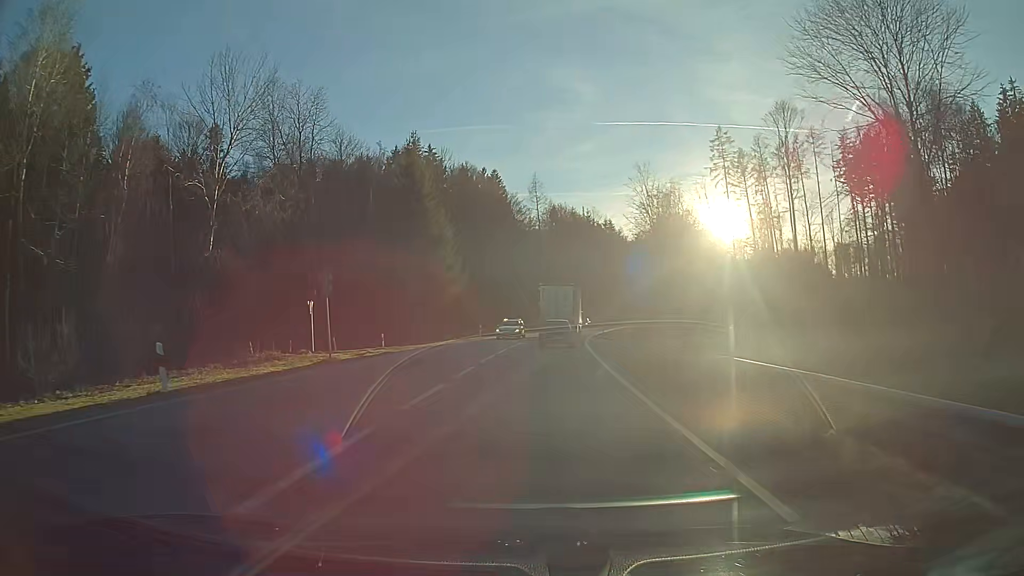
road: secondary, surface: asphalt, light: Day
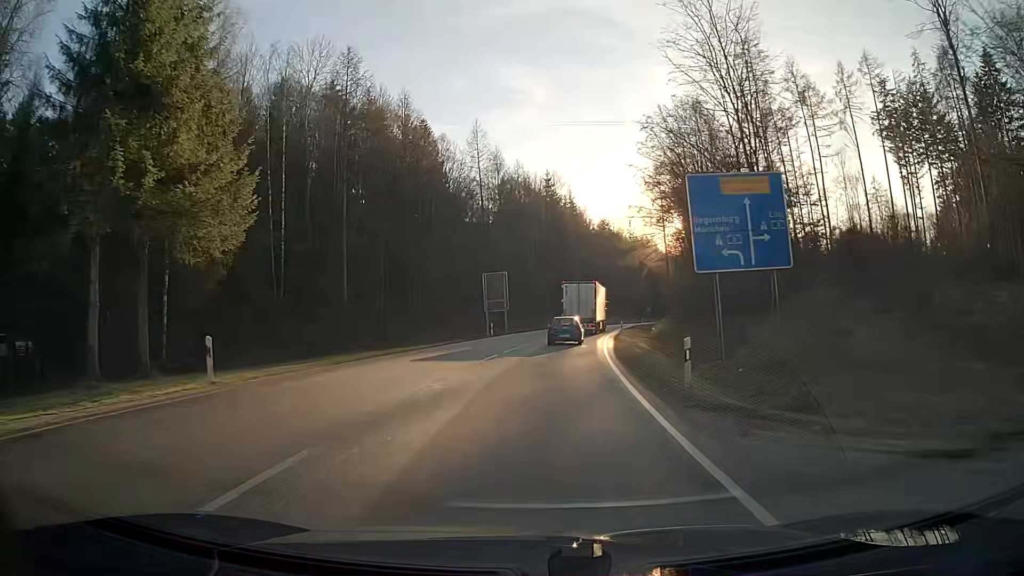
(+1.6, +43.5) m; +4°
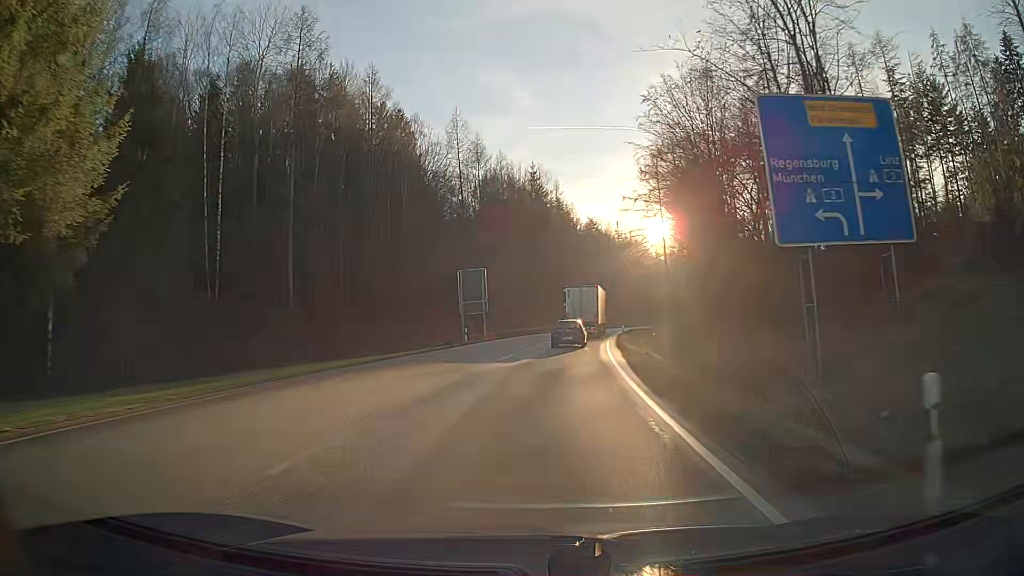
(+0.1, +9.1) m; +1°
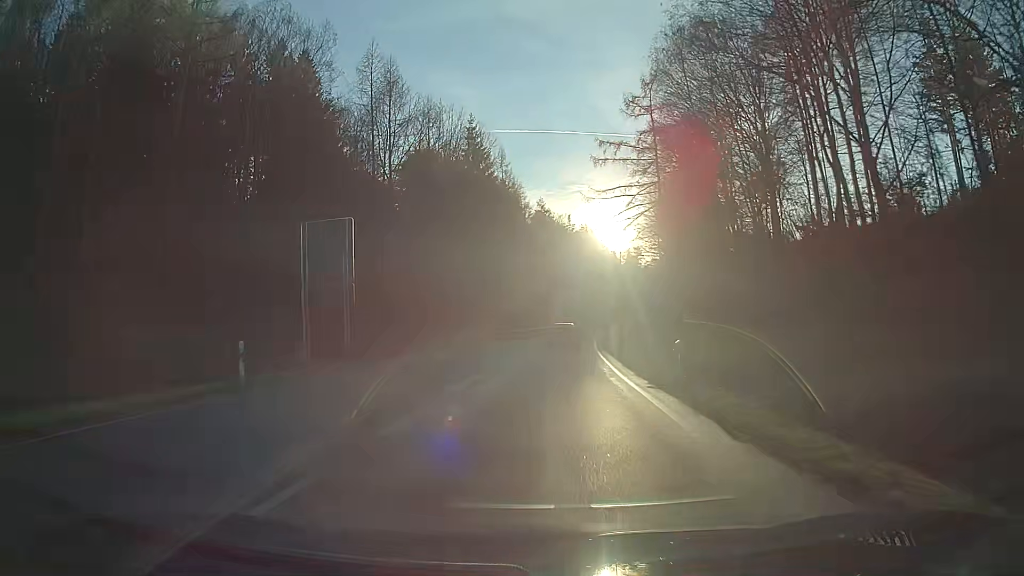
(+1.1, +28.2) m; +4°
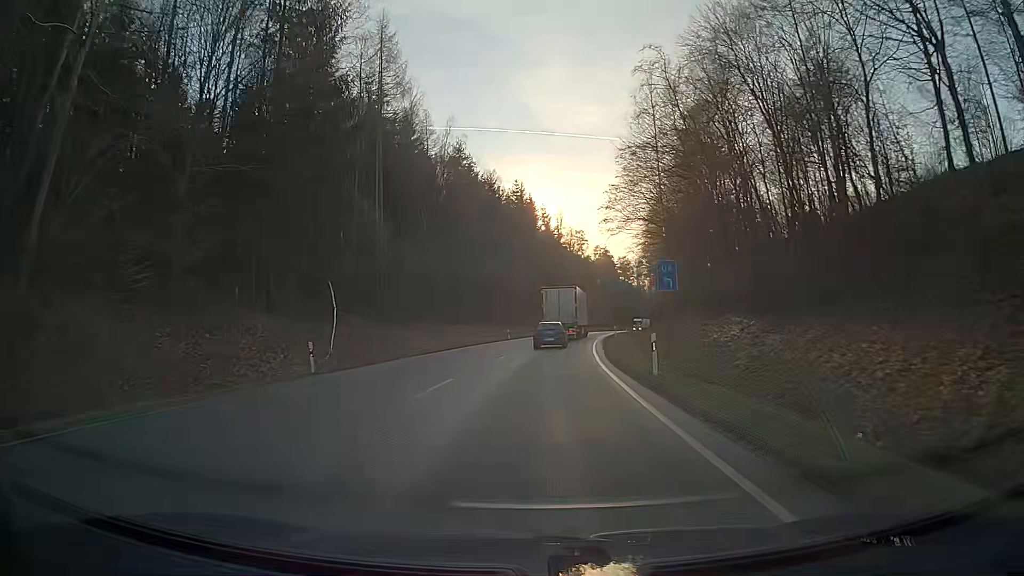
(+2.7, +49.8) m; +6°
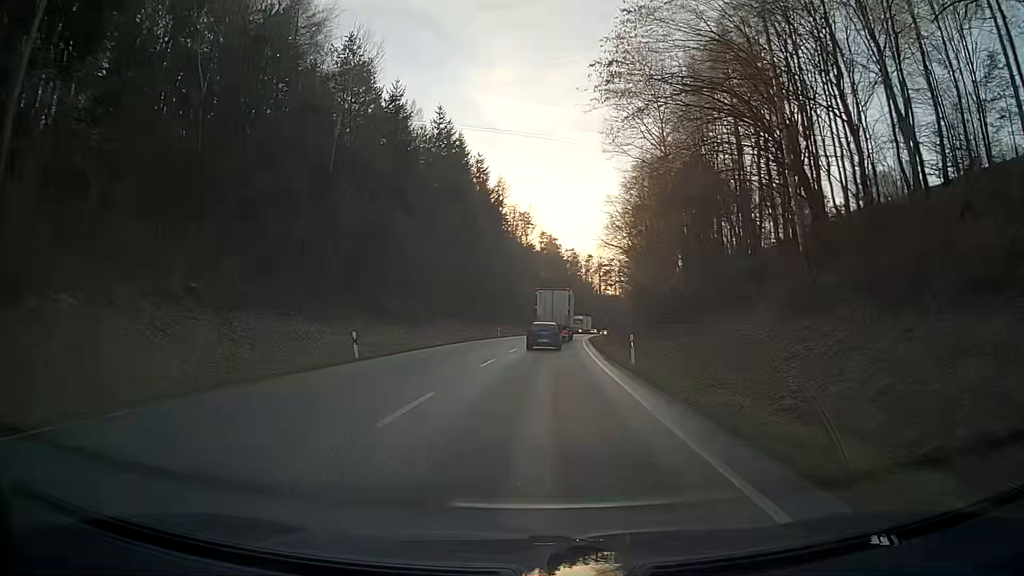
(+1.8, +39.8) m; +5°
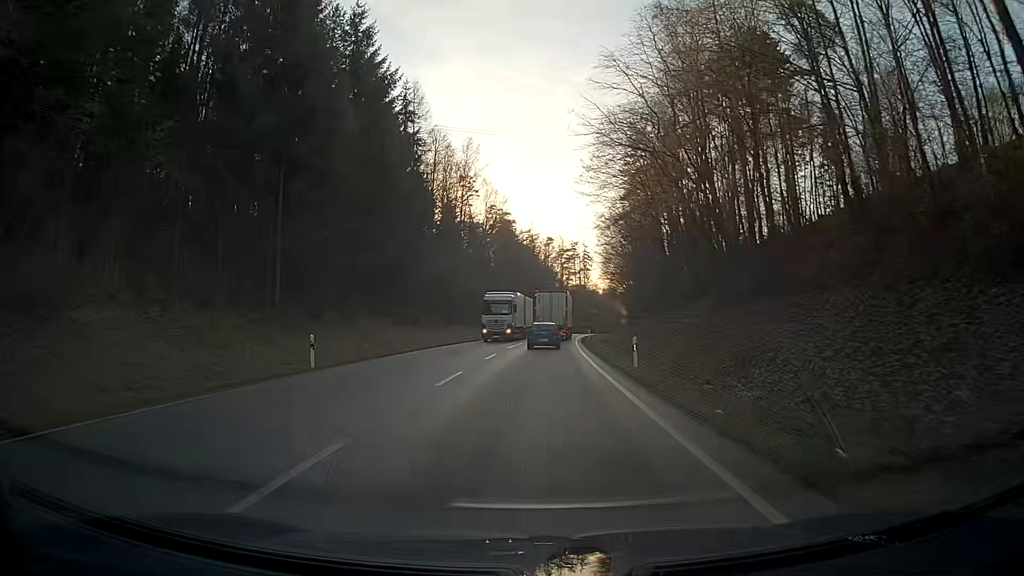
(+1.9, +50.2) m; +4°
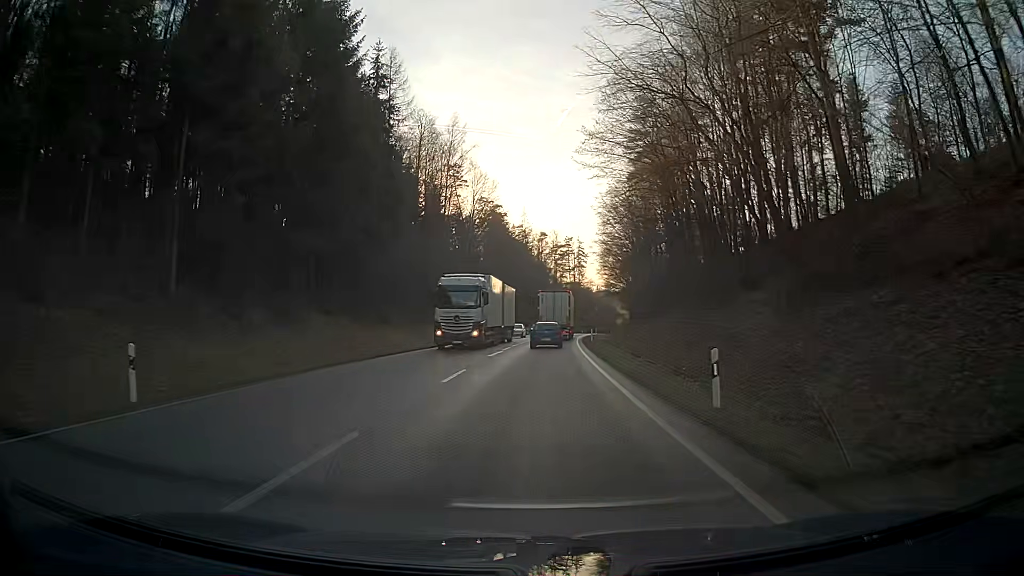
(0.0, +10.4) m; 0°
